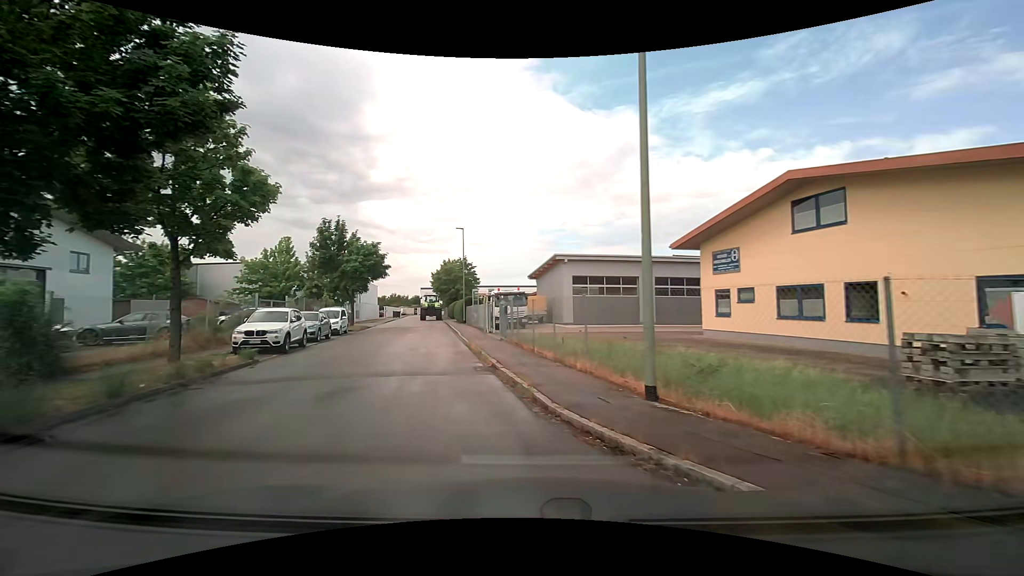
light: Day
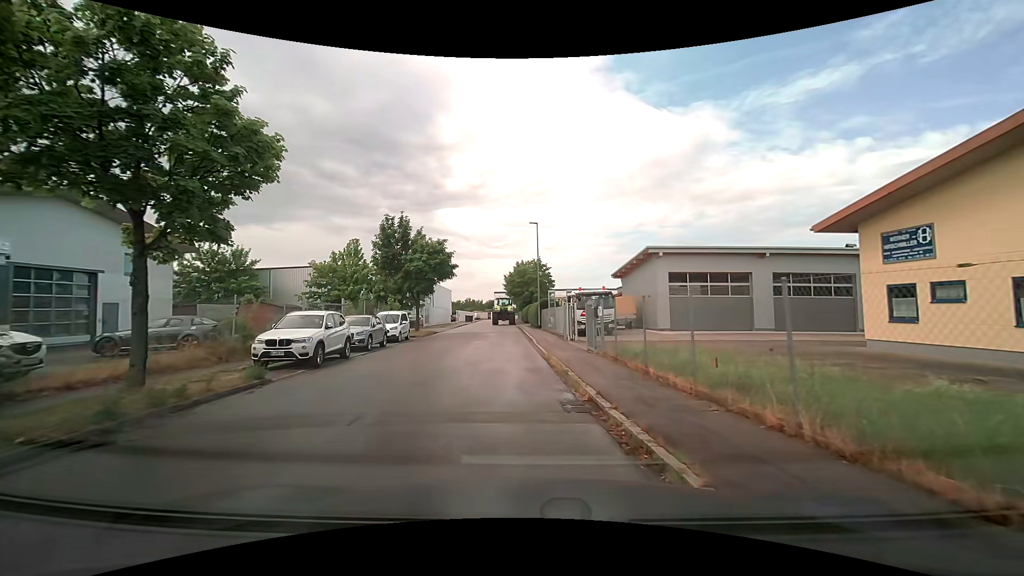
(-0.4, +4.9) m; -10°
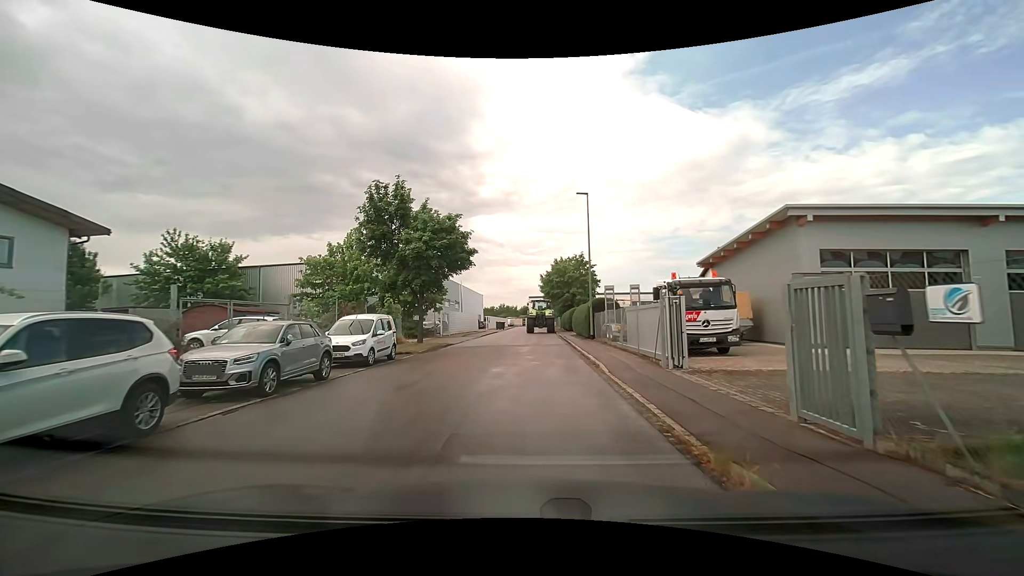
(-0.4, +11.5) m; -2°
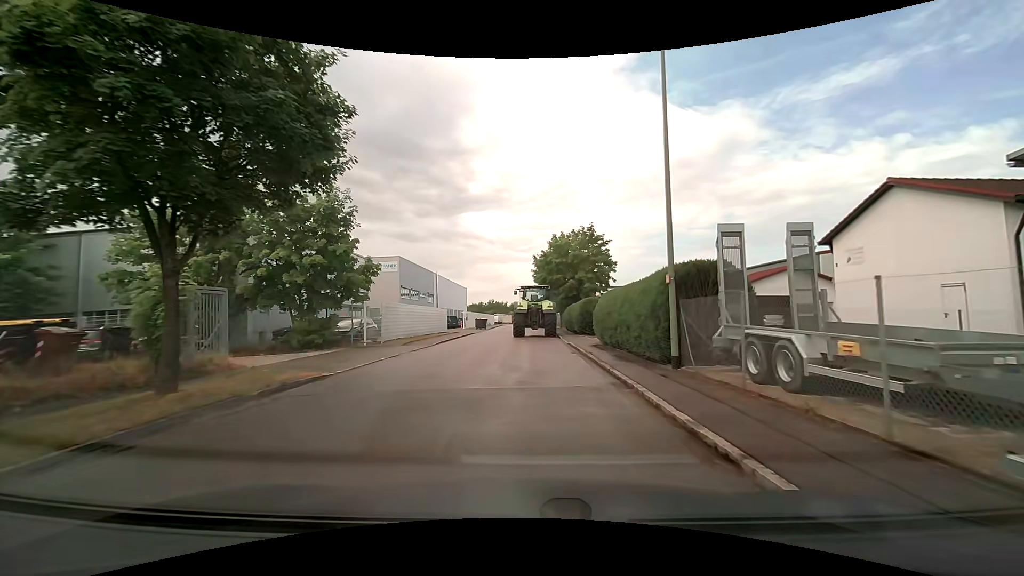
(-0.1, +18.4) m; 0°
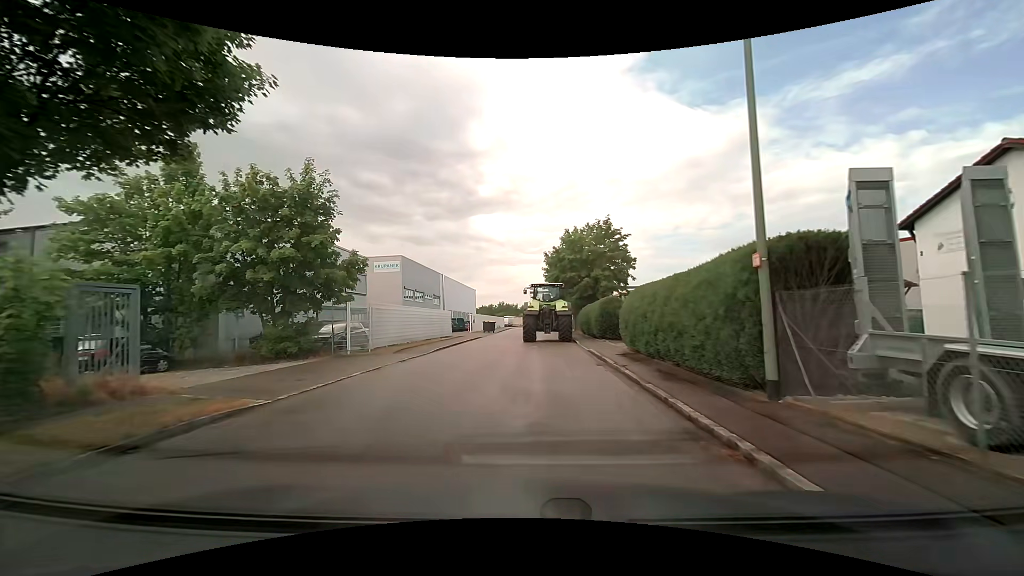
(0.0, +3.9) m; 0°
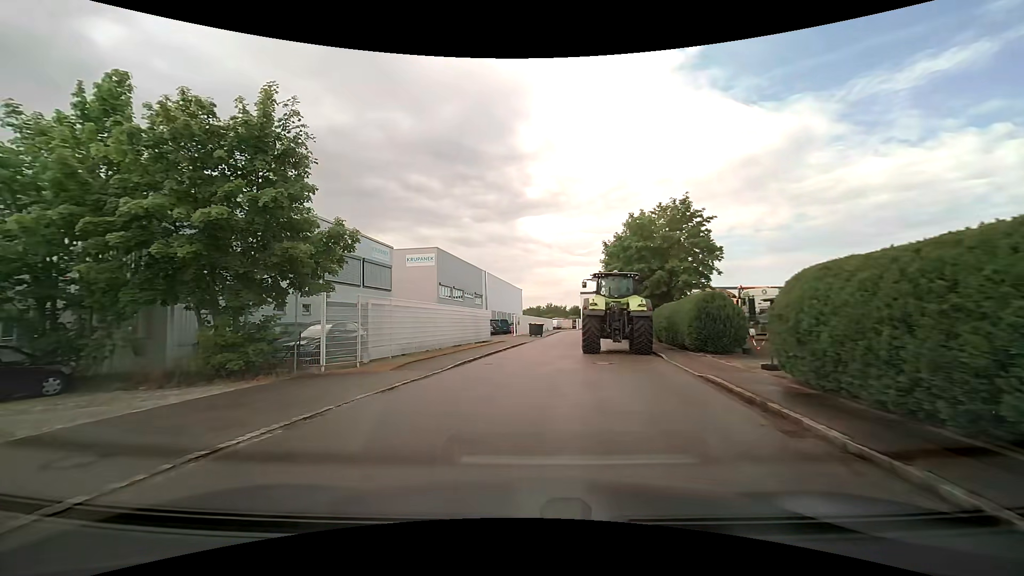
(-0.5, +7.8) m; -7°
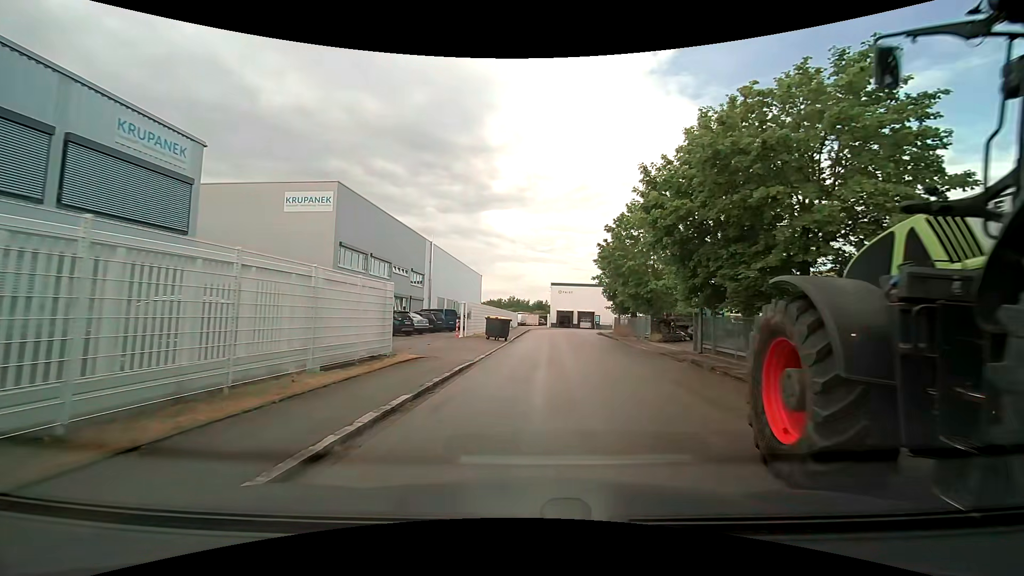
(+0.1, +20.2) m; +4°
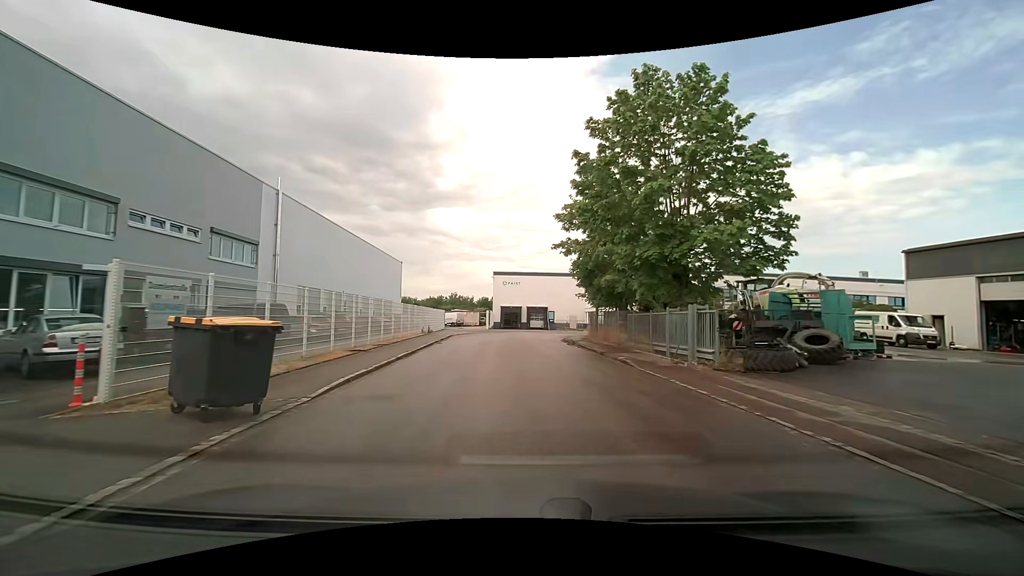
(+1.8, +21.1) m; +7°
(0, +10) (-1, +20) (0, +30) (+2, +40) (+9, +47) (+18, +49) (+28, +51) (+38, +53) (+48, +54) (+58, +54) m
